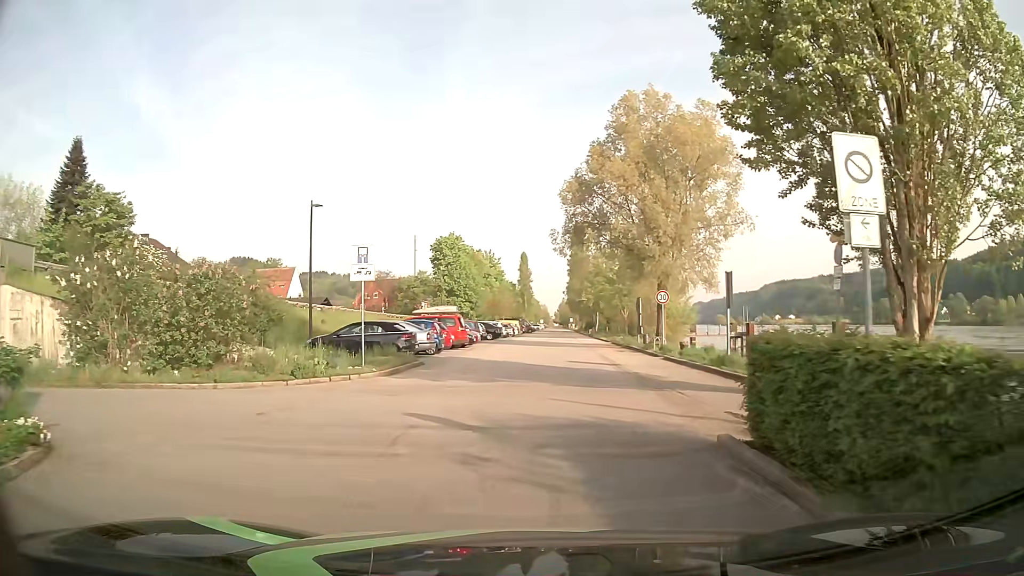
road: residential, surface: asphalt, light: Day
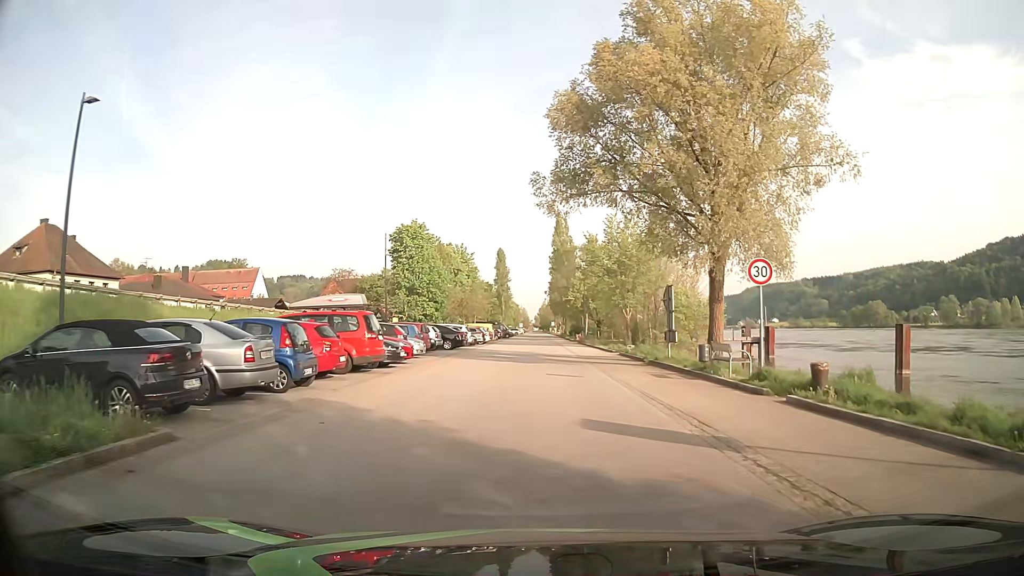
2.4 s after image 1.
(+0.2, +15.5) m; +1°
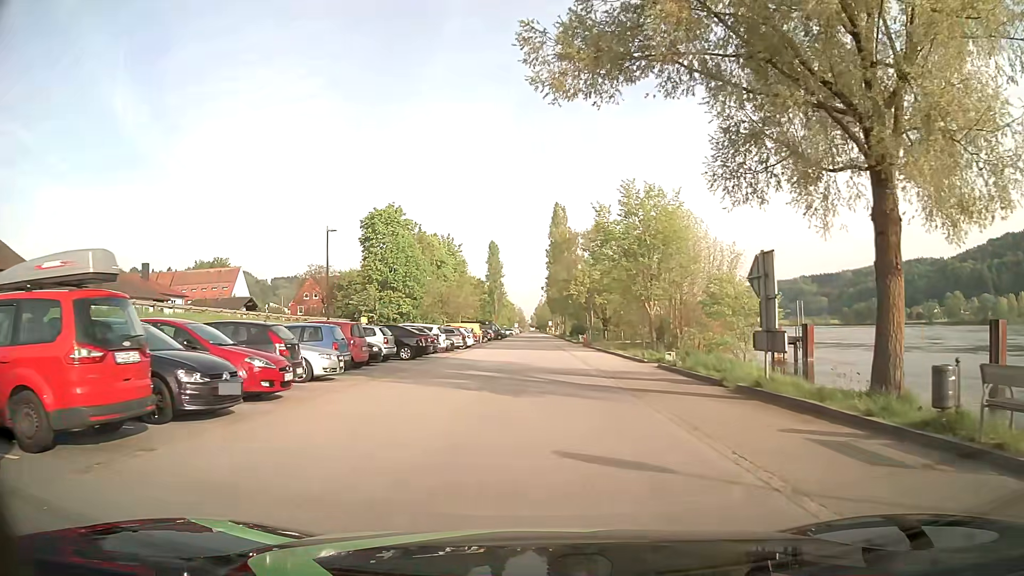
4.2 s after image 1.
(+0.2, +12.3) m; +1°
(0, +10) (0, +20) (0, +30) (0, +40) (0, +50) (0, +60) (0, +70) (0, +80) (0, +90) (0, +100) m
